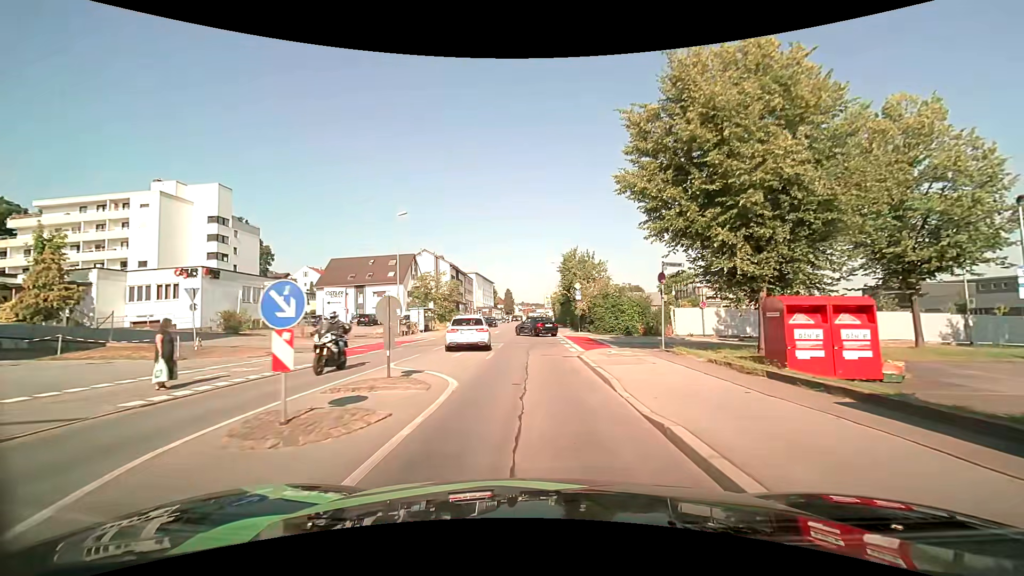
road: tertiary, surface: asphalt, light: Day
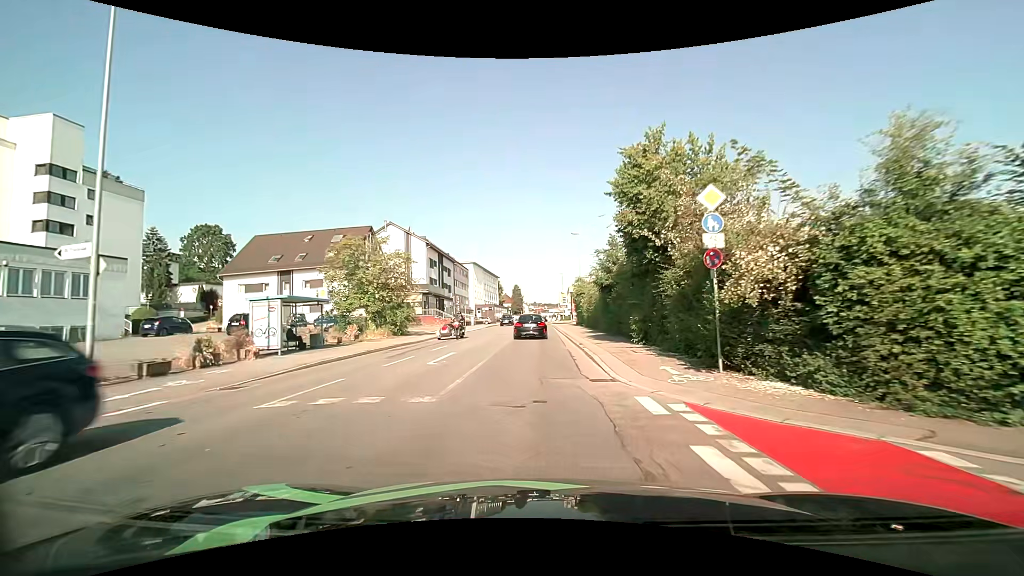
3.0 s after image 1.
(-0.3, +29.3) m; -2°
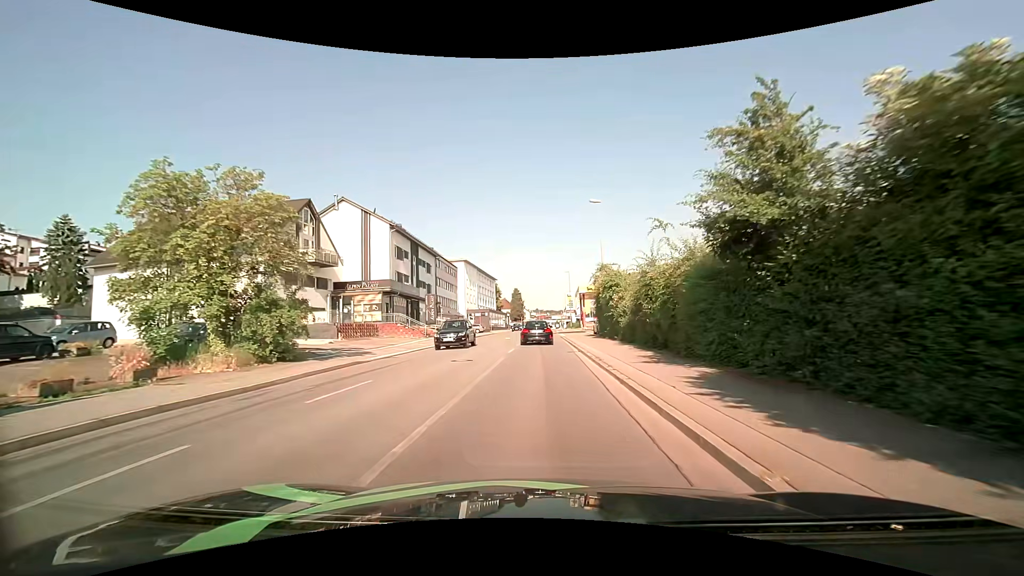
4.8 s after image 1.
(+0.1, +17.8) m; 0°
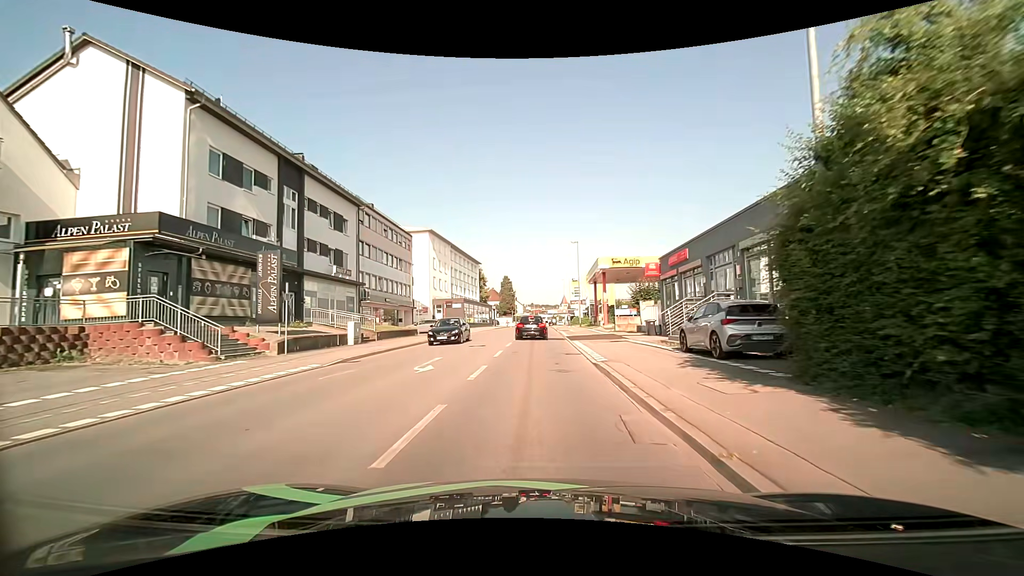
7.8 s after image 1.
(+0.4, +29.2) m; +1°
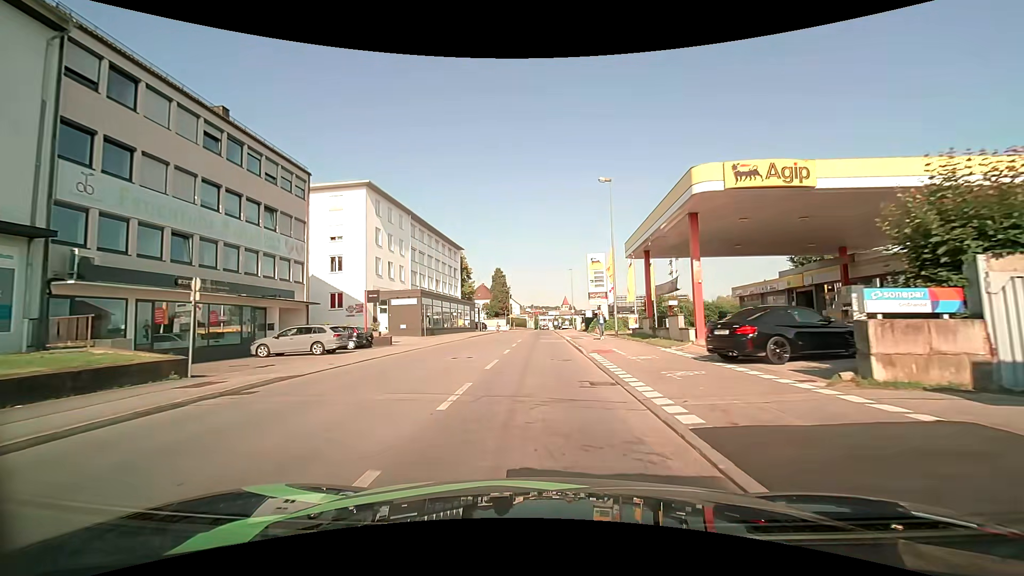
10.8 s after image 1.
(0.0, +27.5) m; 0°
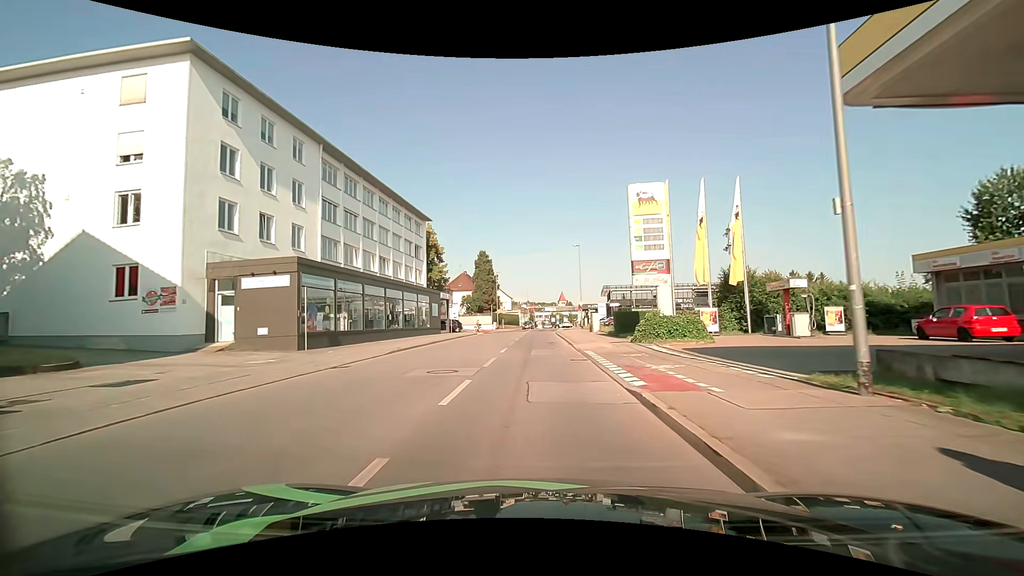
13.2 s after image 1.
(+0.2, +24.0) m; +1°
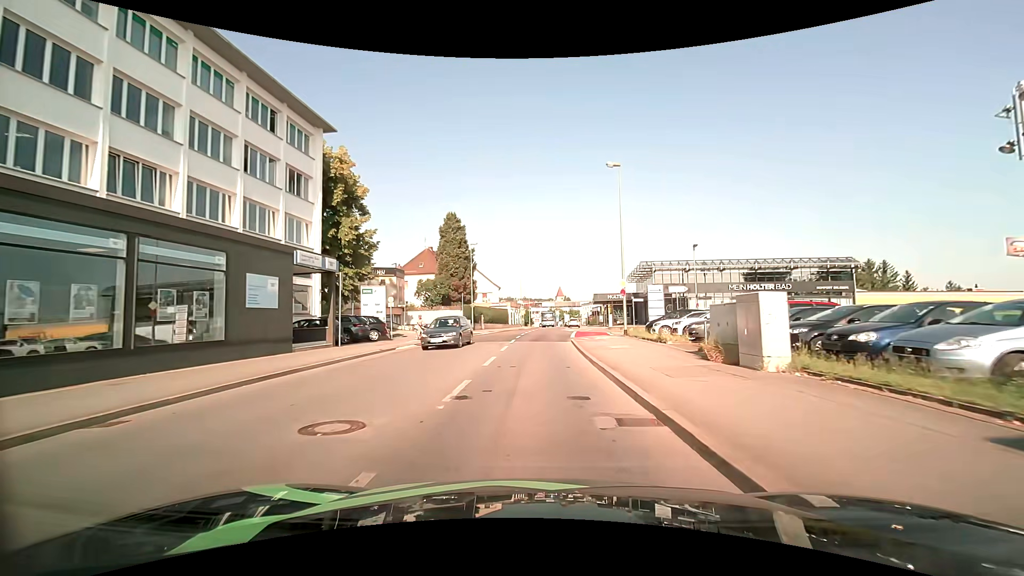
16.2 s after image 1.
(-0.1, +30.7) m; 0°
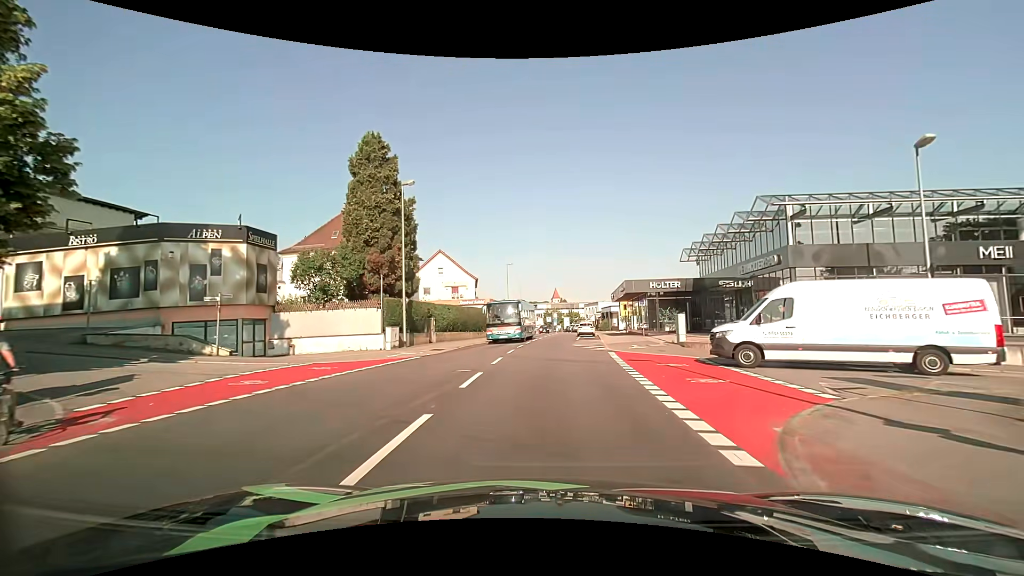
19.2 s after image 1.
(+0.2, +27.4) m; 0°
(0, +10) (0, +20) (+1, +30) (+1, +40) (+2, +50) (+2, +60) (+3, +70) (+4, +80) (+4, +90) (+4, +100) m
